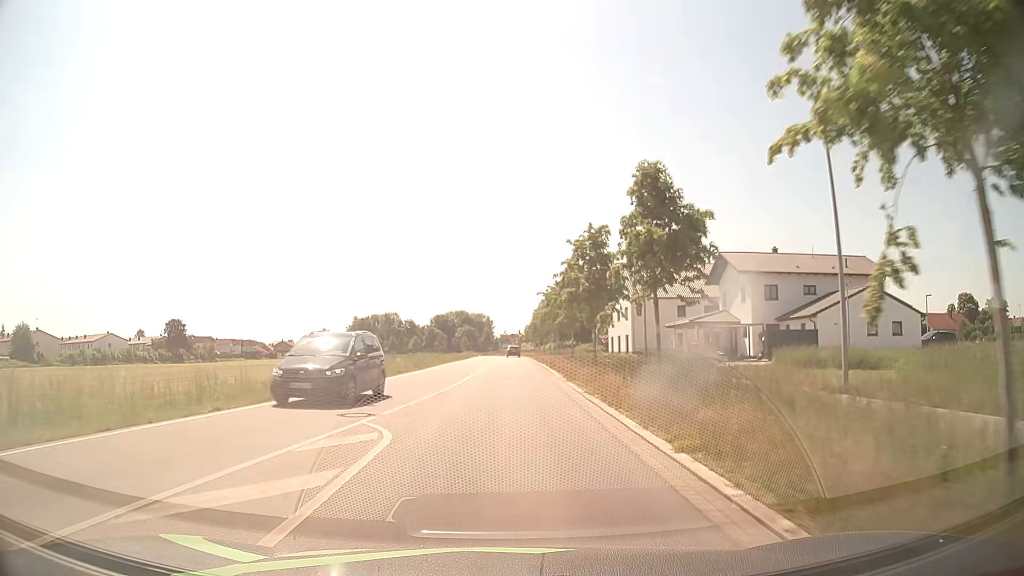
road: unclassified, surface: asphalt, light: Day
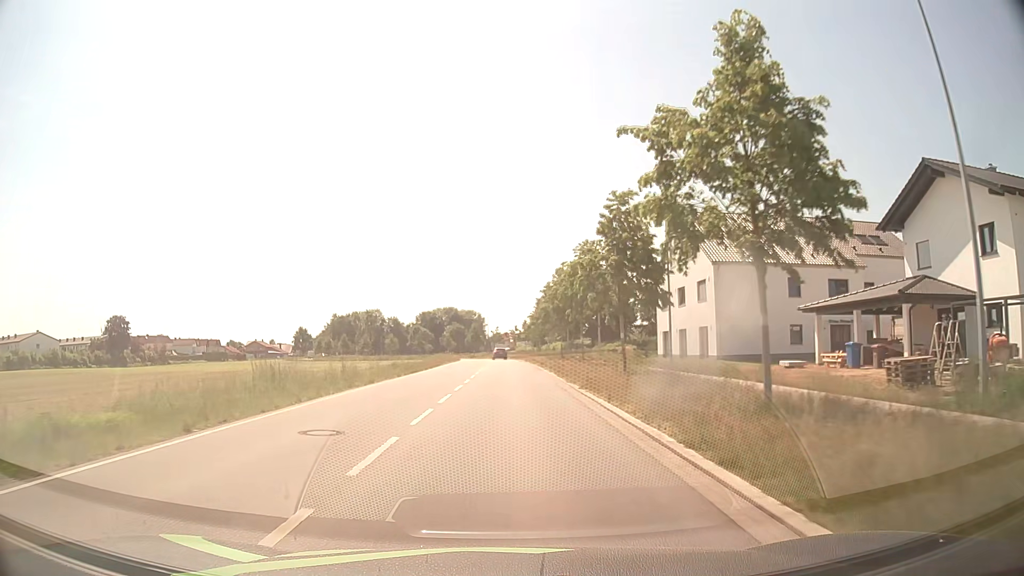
(+0.1, +30.8) m; 0°
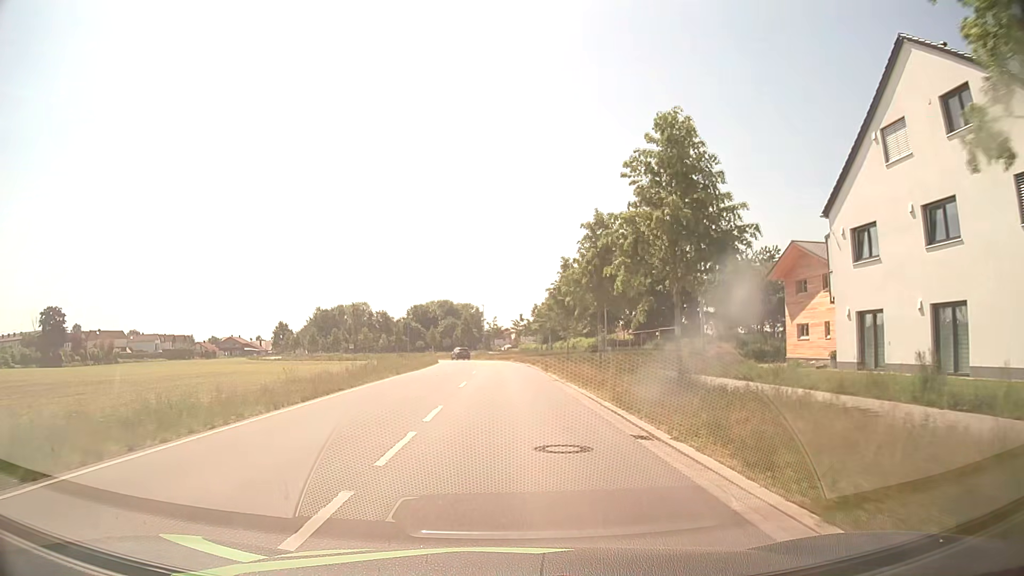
(0.0, +30.7) m; 0°
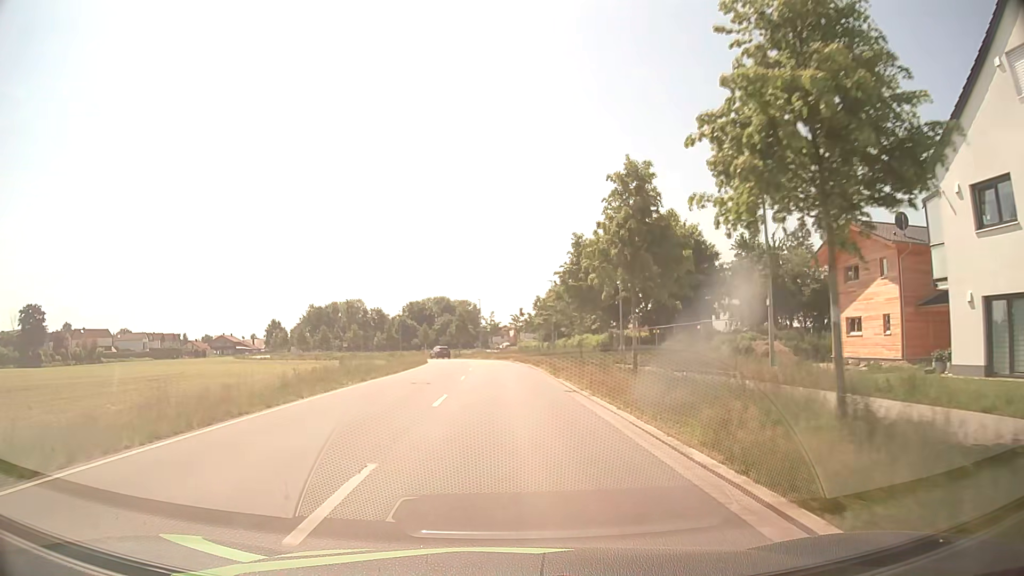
(0.0, +7.7) m; 0°
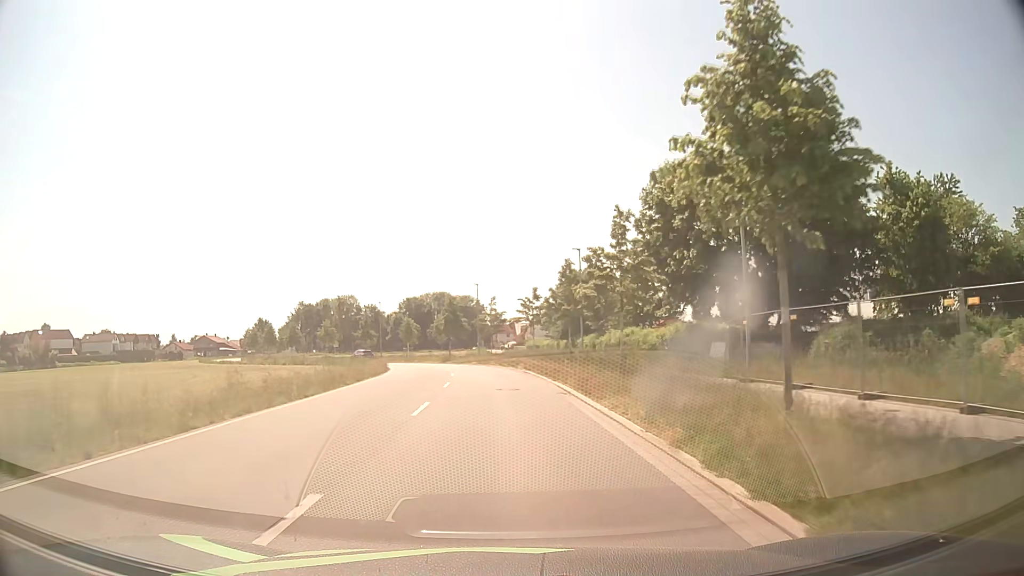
(+0.1, +23.0) m; 0°
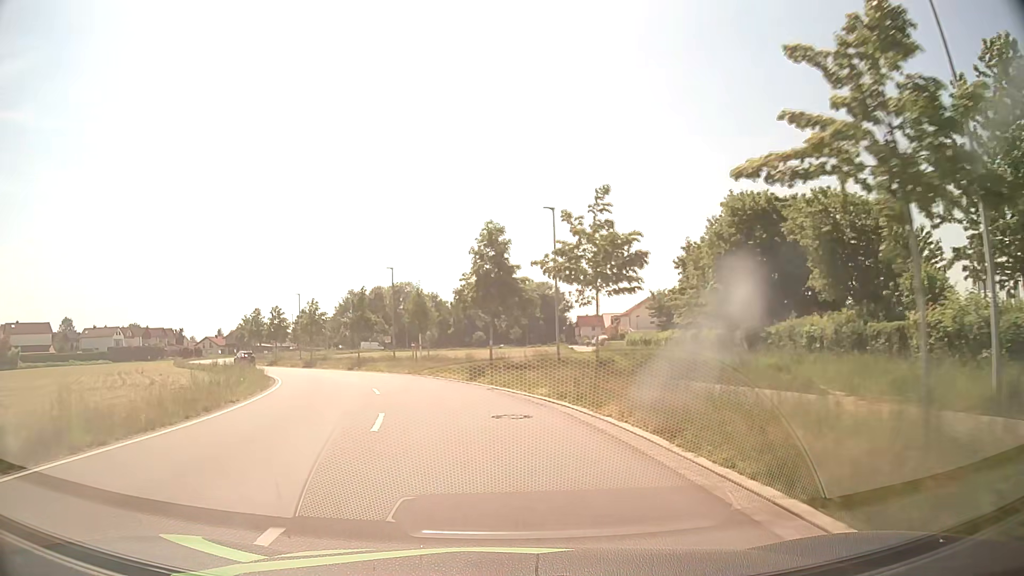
(-1.4, +38.3) m; -7°
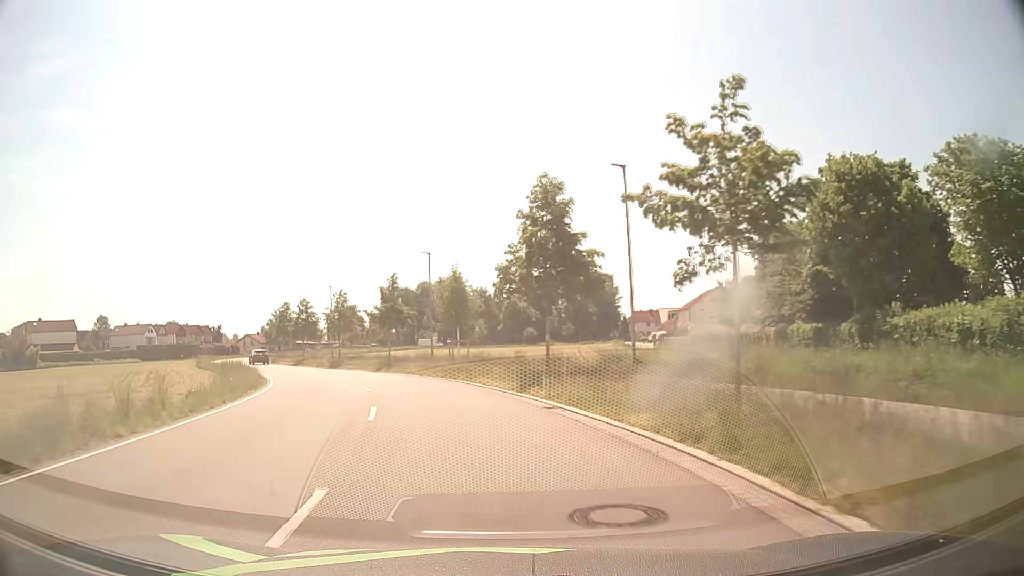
(-0.3, +7.6) m; -4°
